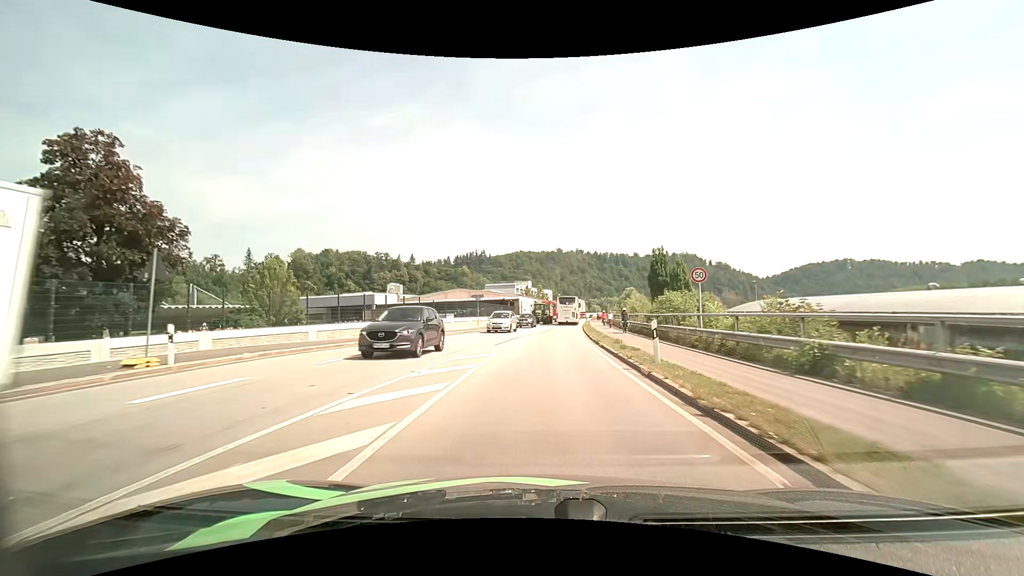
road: primary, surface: asphalt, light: Day
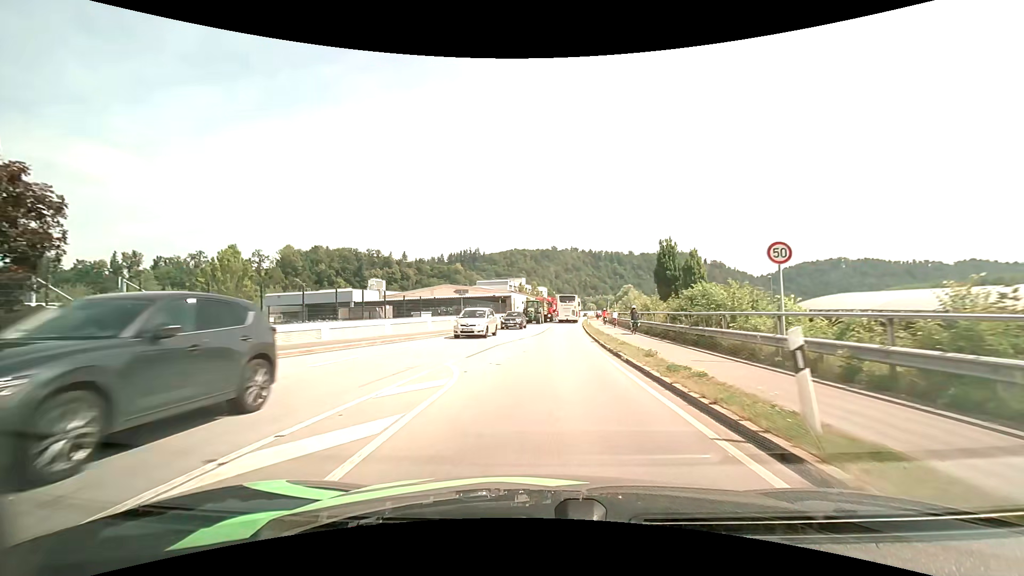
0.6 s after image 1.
(0.0, +7.0) m; +1°
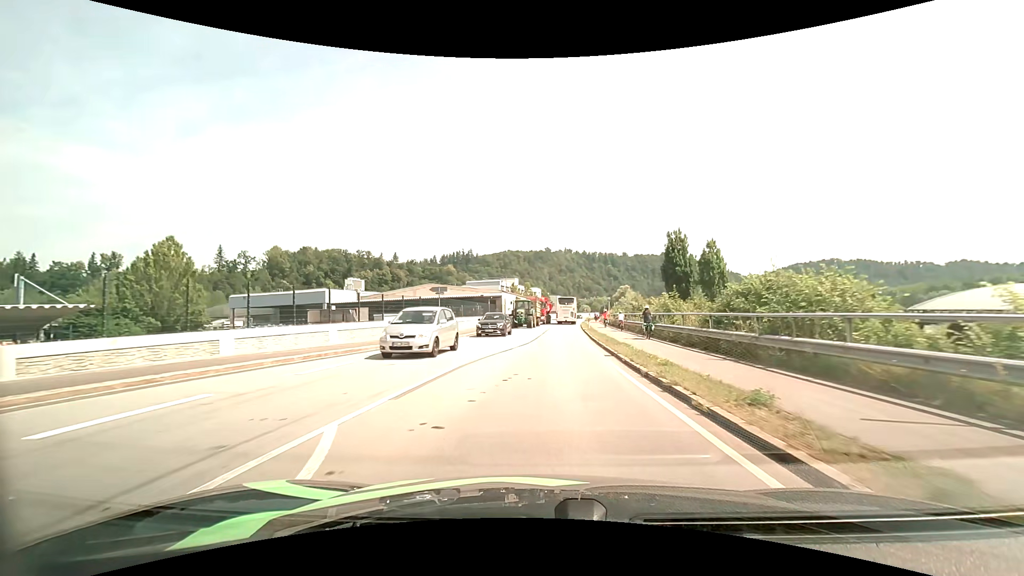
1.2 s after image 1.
(0.0, +7.1) m; +1°
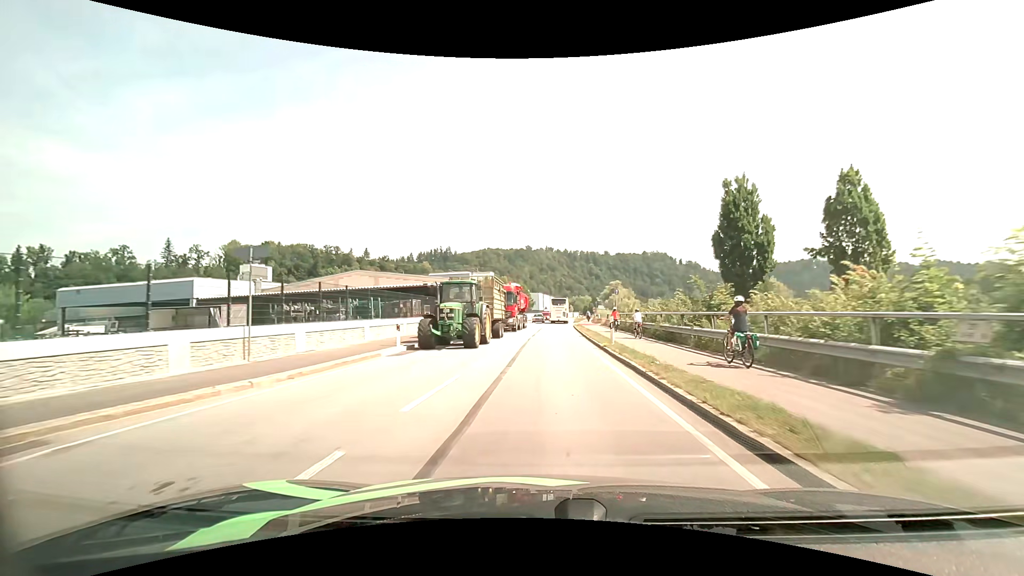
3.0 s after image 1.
(+0.4, +21.5) m; +2°
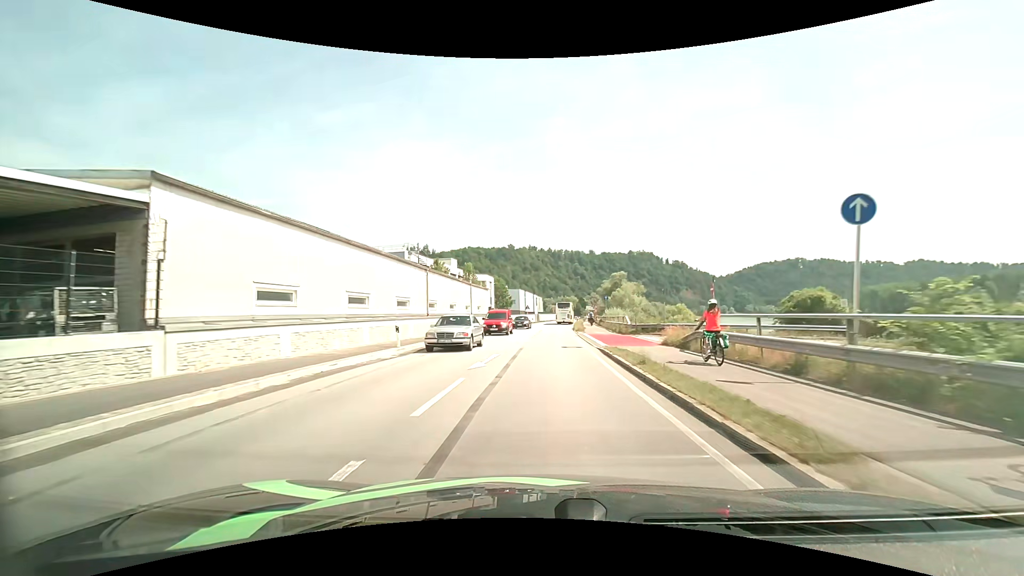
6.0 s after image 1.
(+0.8, +36.2) m; +2°
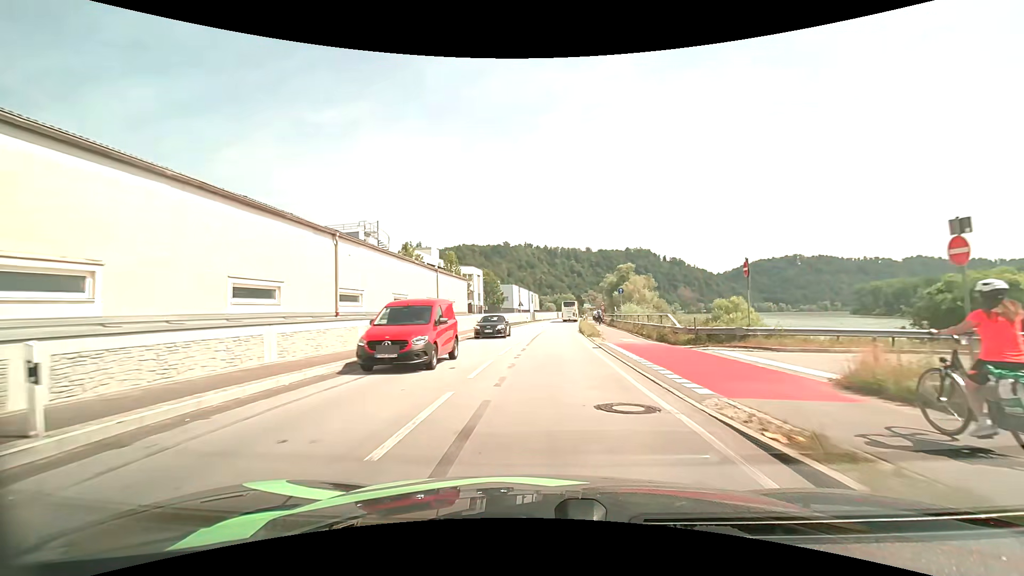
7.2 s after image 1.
(+0.1, +14.0) m; 0°
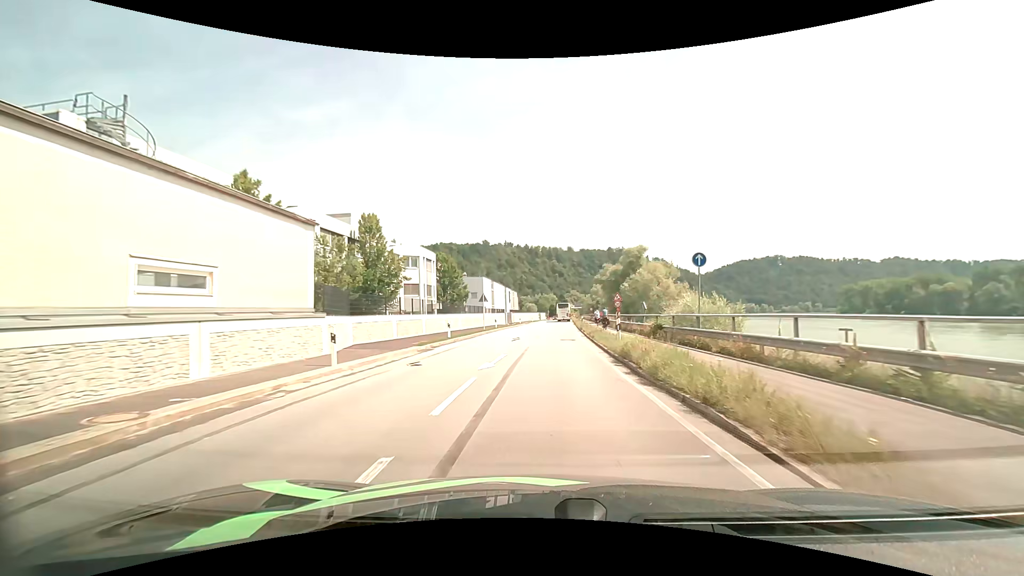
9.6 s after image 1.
(+0.5, +27.8) m; +2°
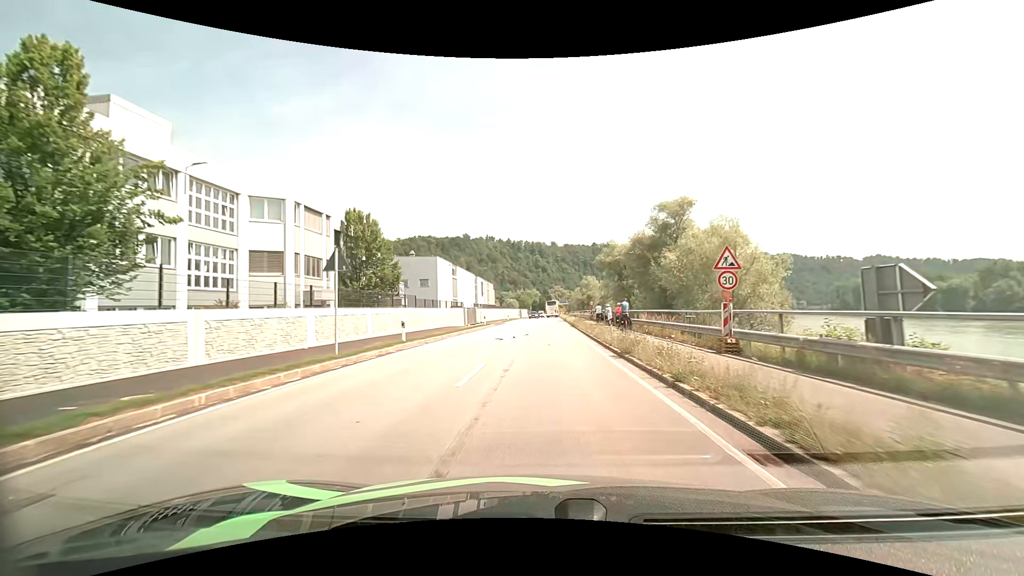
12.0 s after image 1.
(+0.6, +28.2) m; +2°
(0, +10) (0, +20) (0, +30) (+1, +40) (+1, +50) (+1, +60) (+1, +70) (+2, +80) (+2, +90) (+2, +100) m
